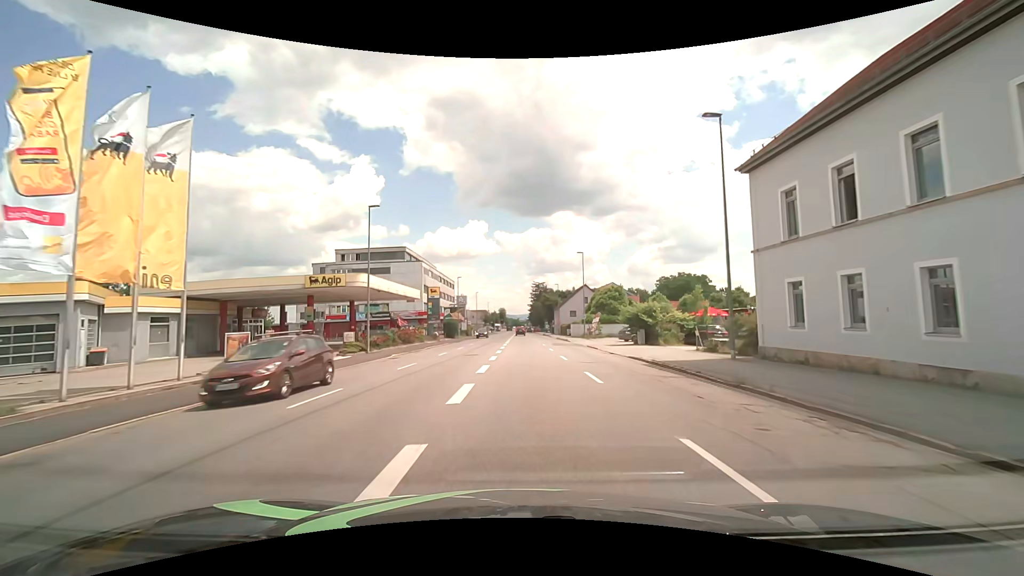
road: tertiary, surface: asphalt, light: Day
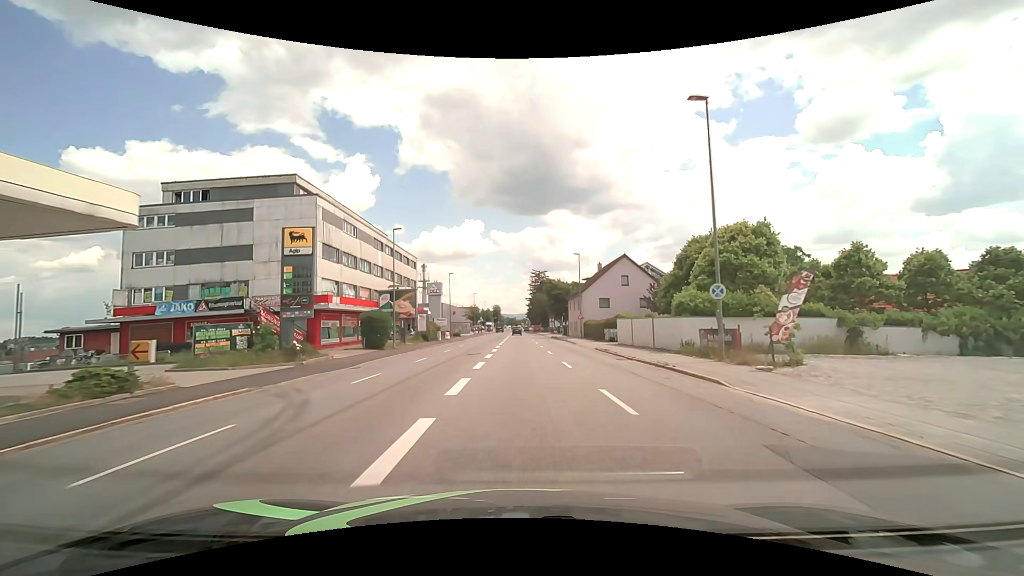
(0.0, +40.6) m; 0°
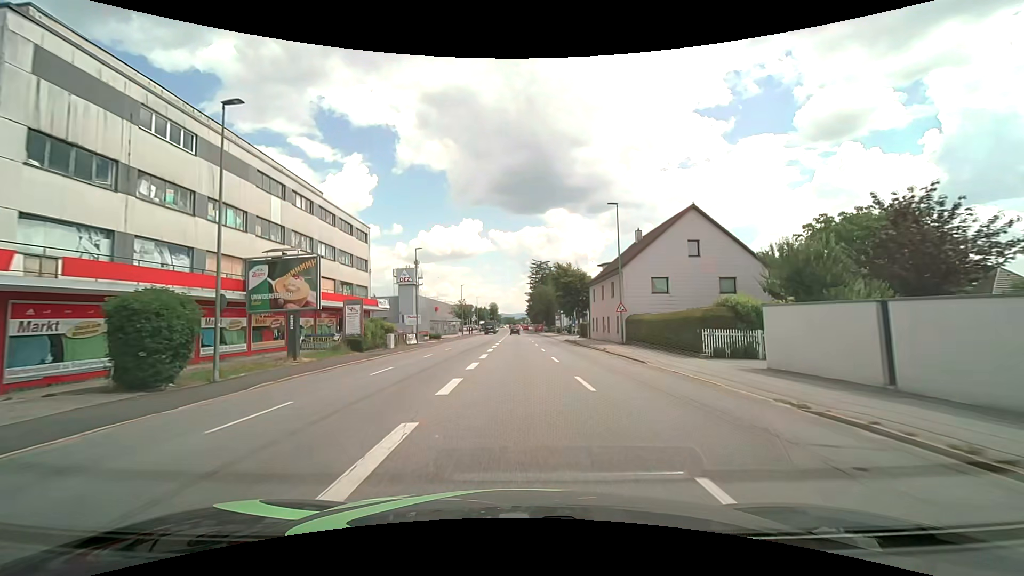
(0.0, +24.4) m; 0°
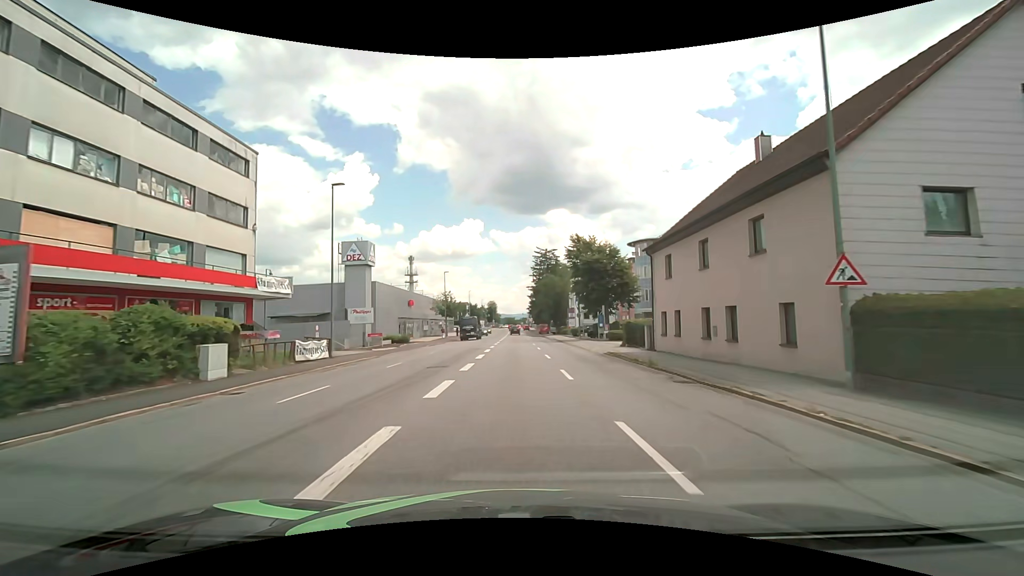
(0.0, +24.3) m; 0°
